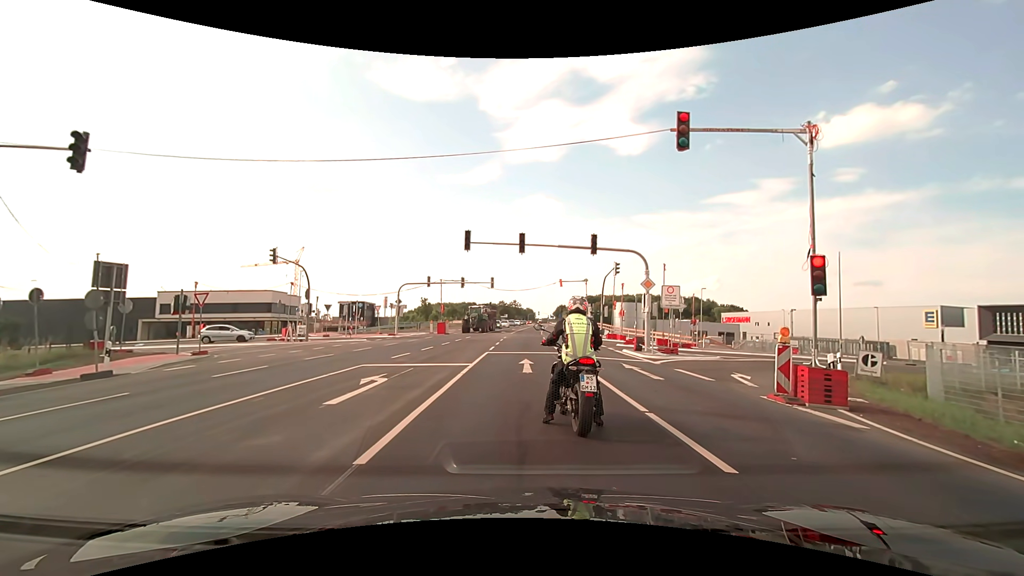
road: primary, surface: asphalt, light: Day
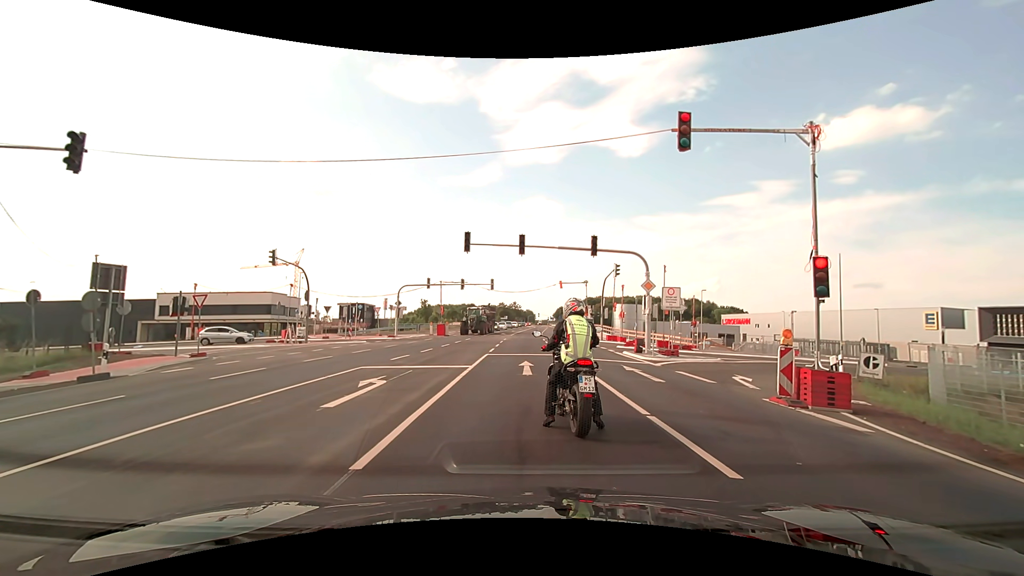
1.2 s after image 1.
(0.0, +0.2) m; 0°
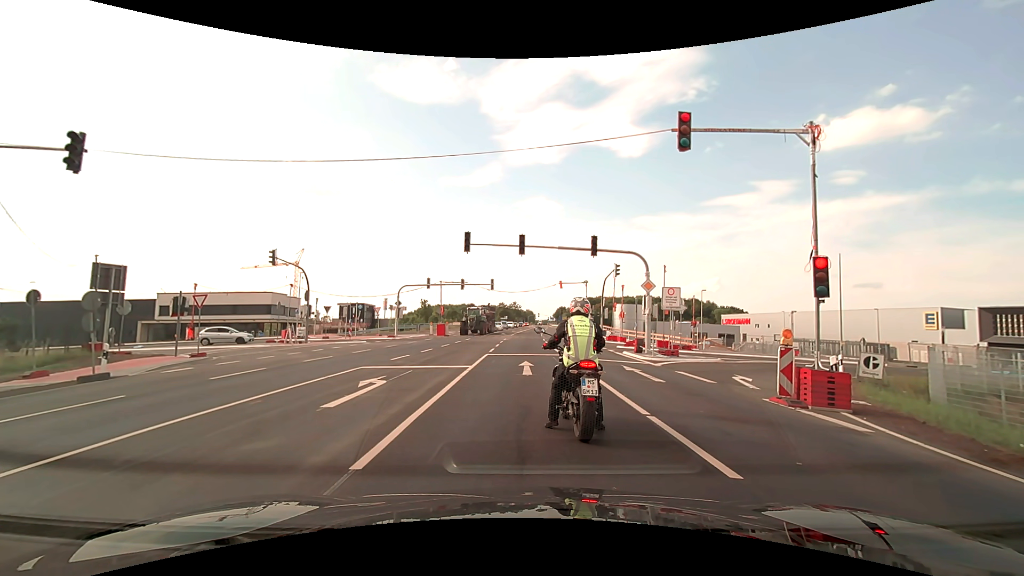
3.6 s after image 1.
(0.0, 0.0) m; 0°
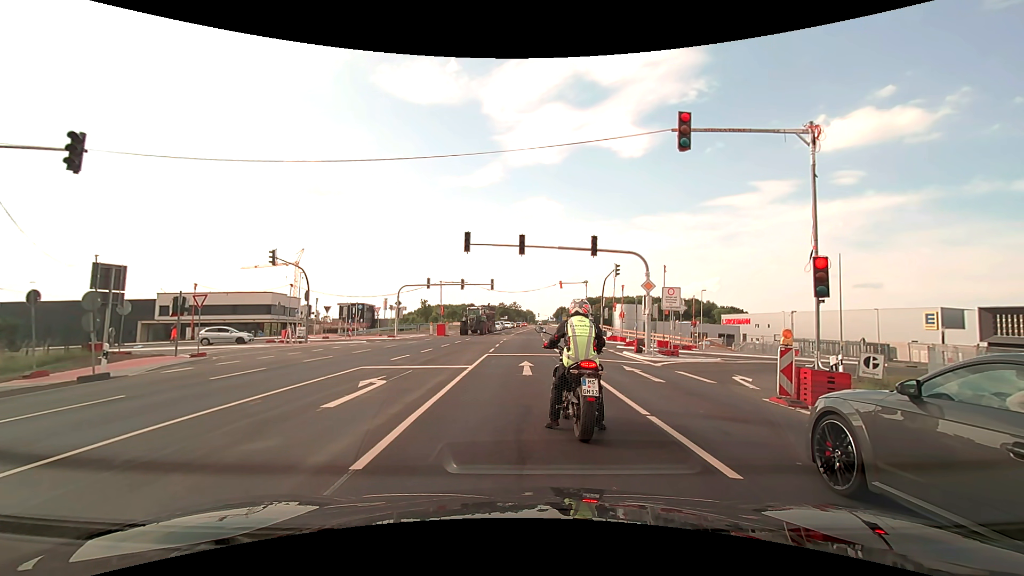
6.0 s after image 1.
(0.0, 0.0) m; 0°
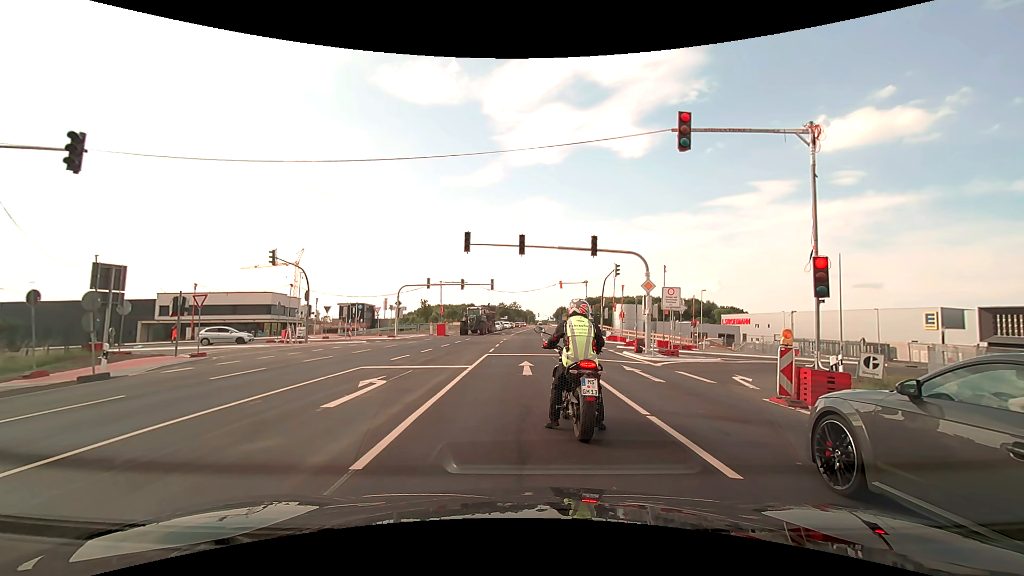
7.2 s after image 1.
(0.0, 0.0) m; 0°
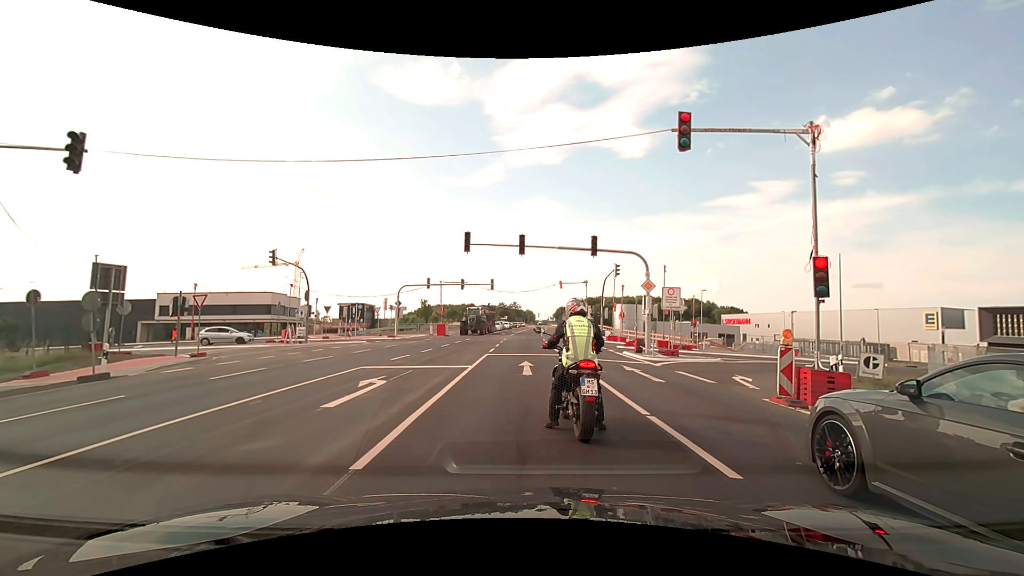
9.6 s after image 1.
(0.0, 0.0) m; 0°
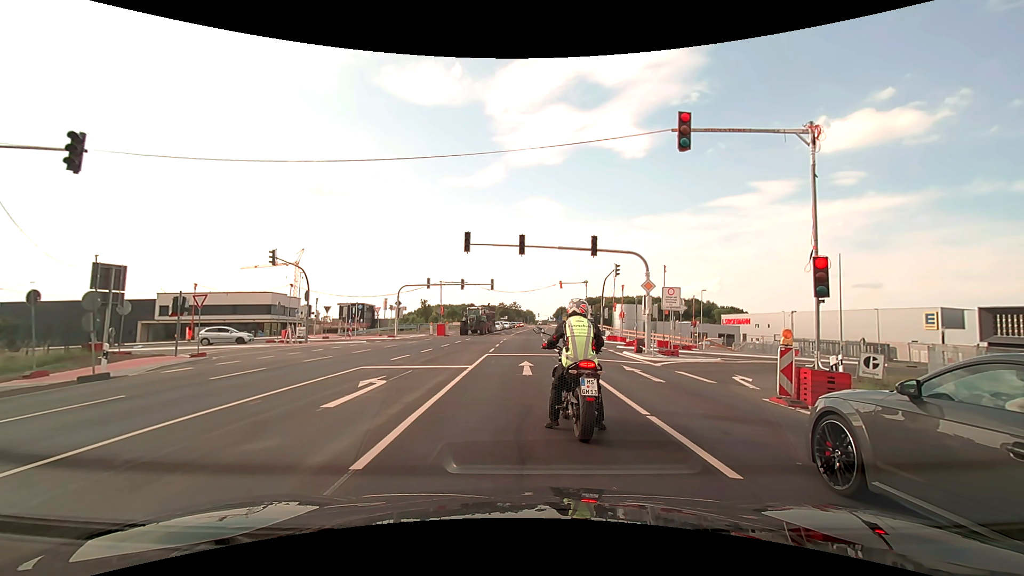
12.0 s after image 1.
(0.0, 0.0) m; 0°
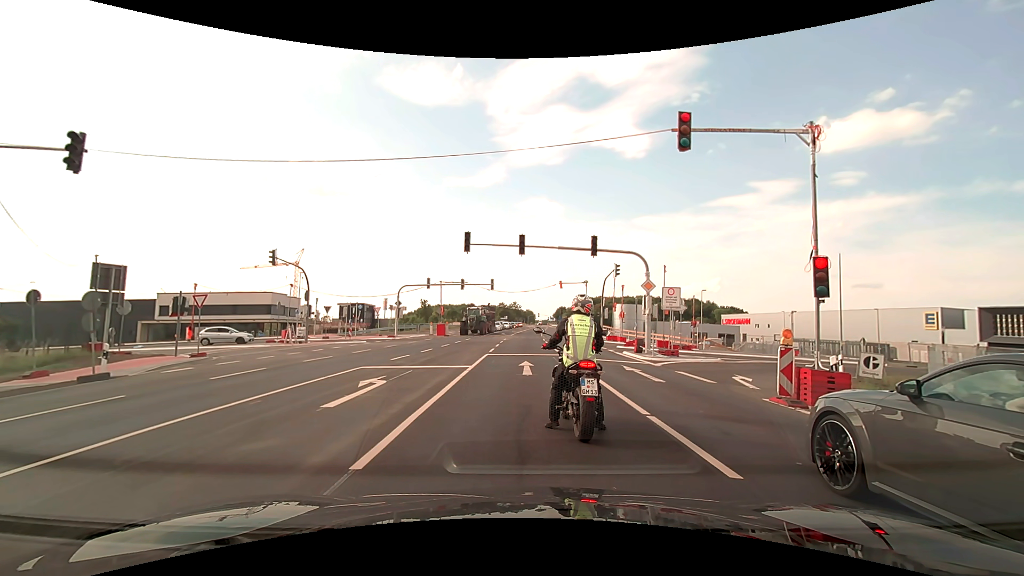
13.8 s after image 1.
(0.0, 0.0) m; 0°
(0, +10) (0, +20) (0, +30) (0, +40) (0, +50) (0, +60) (+1, +70) (+1, +80) (+2, +90) (+2, +100) m
